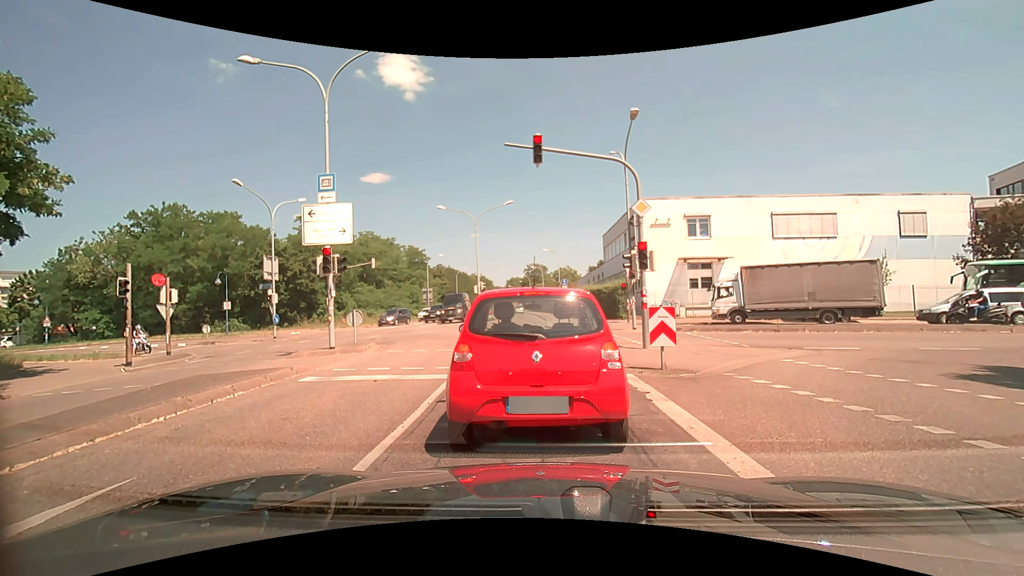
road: secondary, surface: asphalt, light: Day
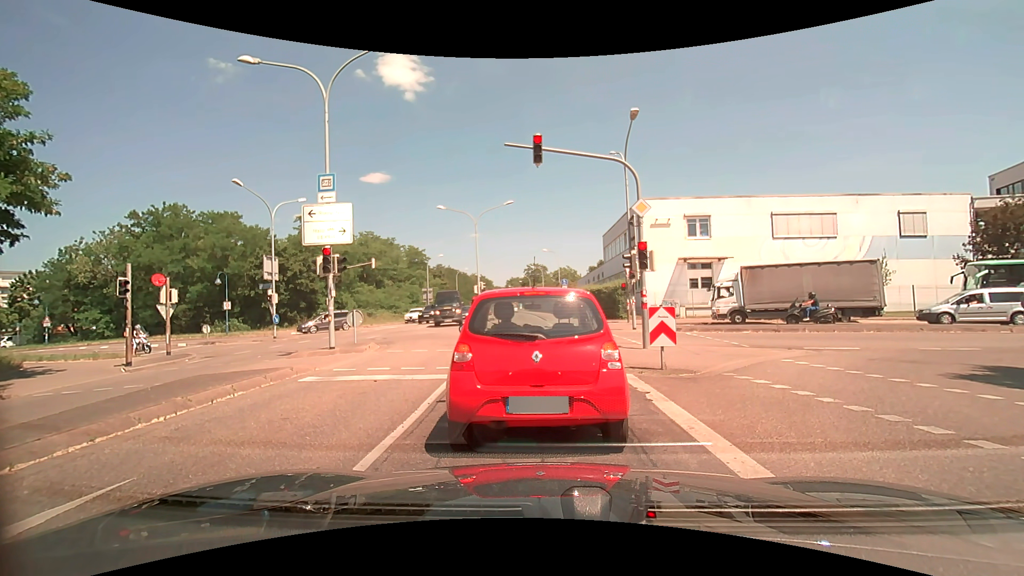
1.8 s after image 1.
(0.0, 0.0) m; 0°
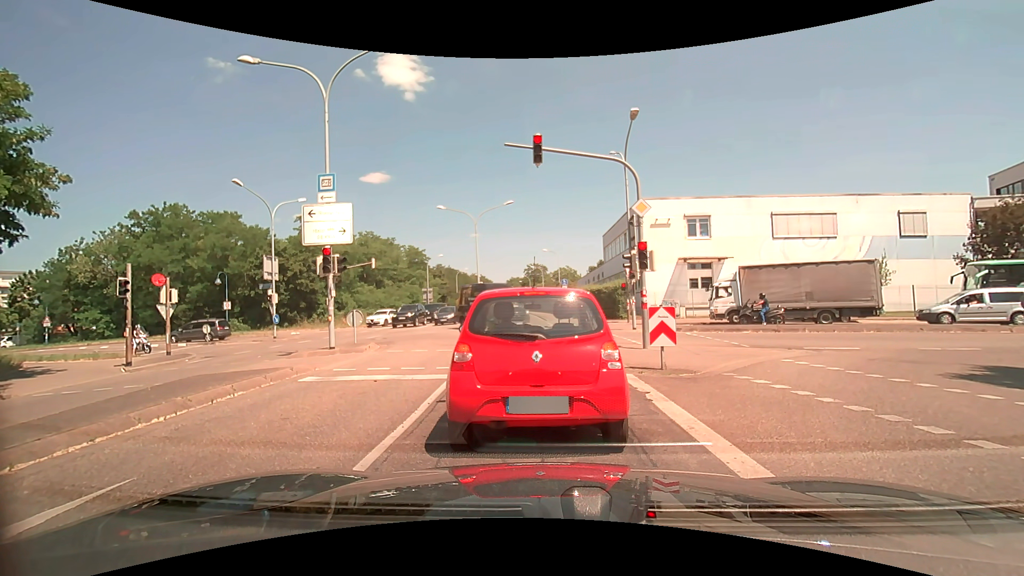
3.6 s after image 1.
(0.0, 0.0) m; 0°
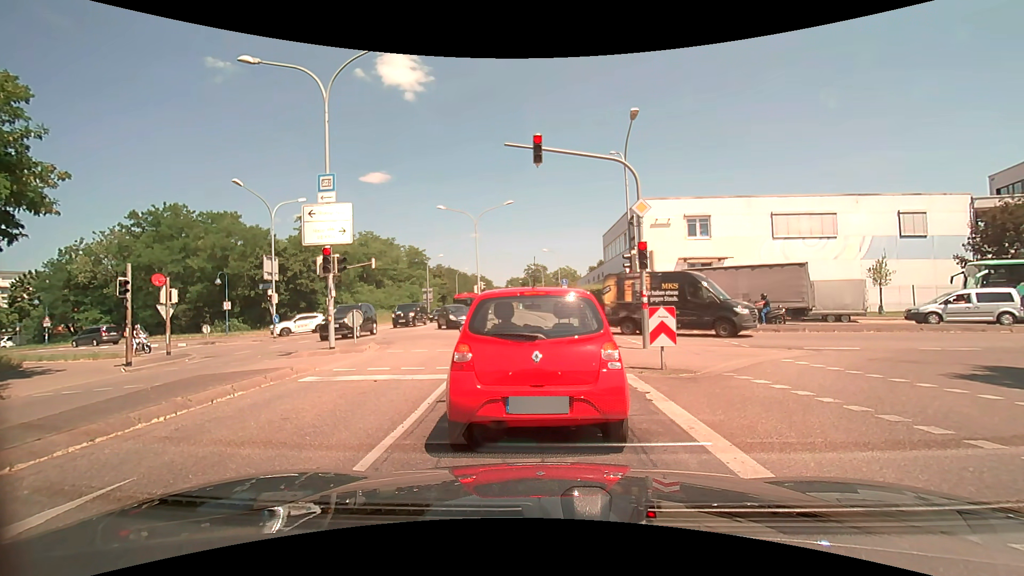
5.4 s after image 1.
(0.0, 0.0) m; 0°
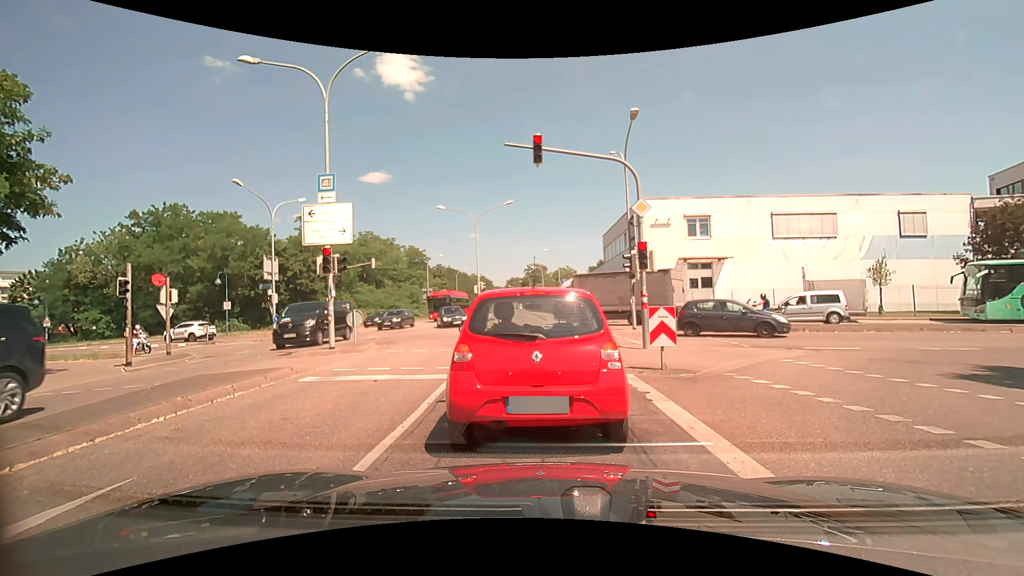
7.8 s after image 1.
(0.0, 0.0) m; 0°
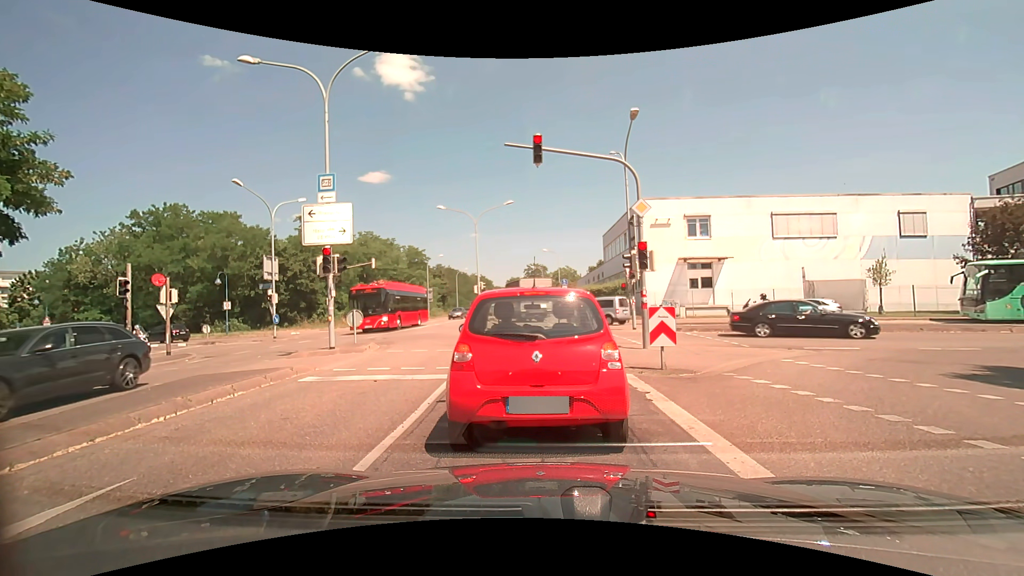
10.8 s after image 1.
(0.0, 0.0) m; 0°
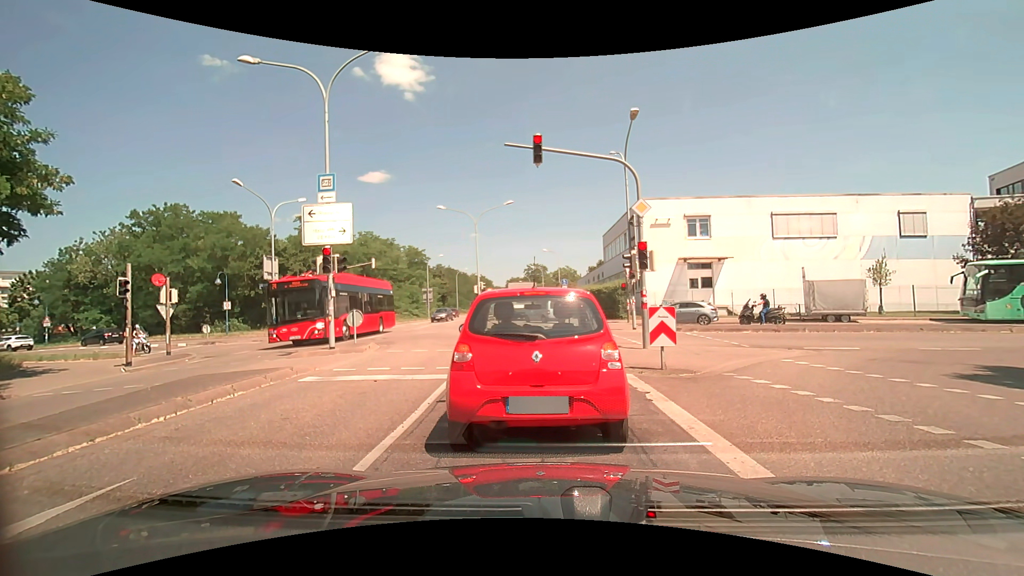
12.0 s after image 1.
(0.0, 0.0) m; 0°
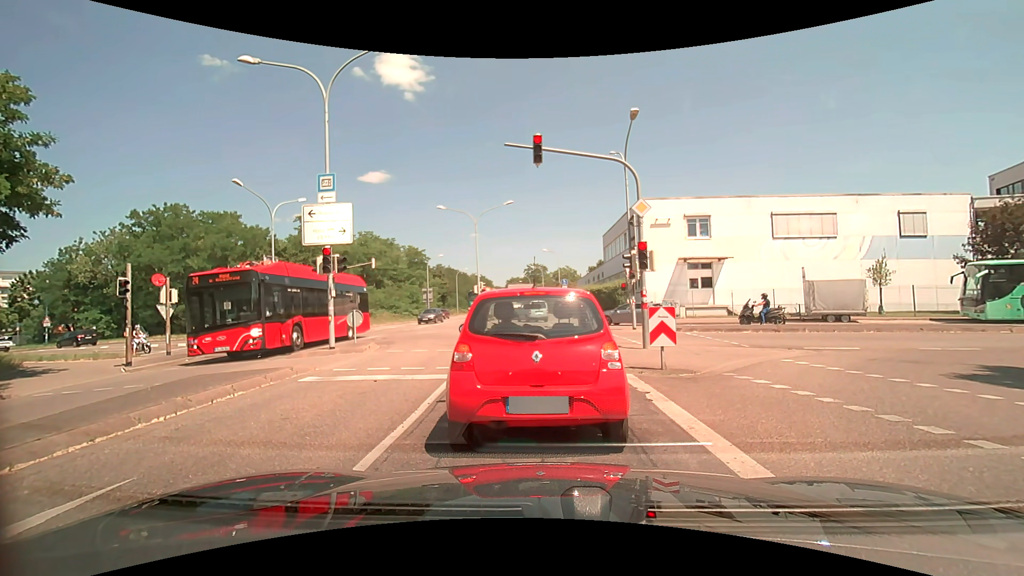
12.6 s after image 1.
(0.0, 0.0) m; 0°
(0, +10) (-1, +20) (-1, +30) (-2, +40) (-2, +50) (-3, +60) (-3, +70) (-4, +80) (-5, +90) (-5, +100) m
